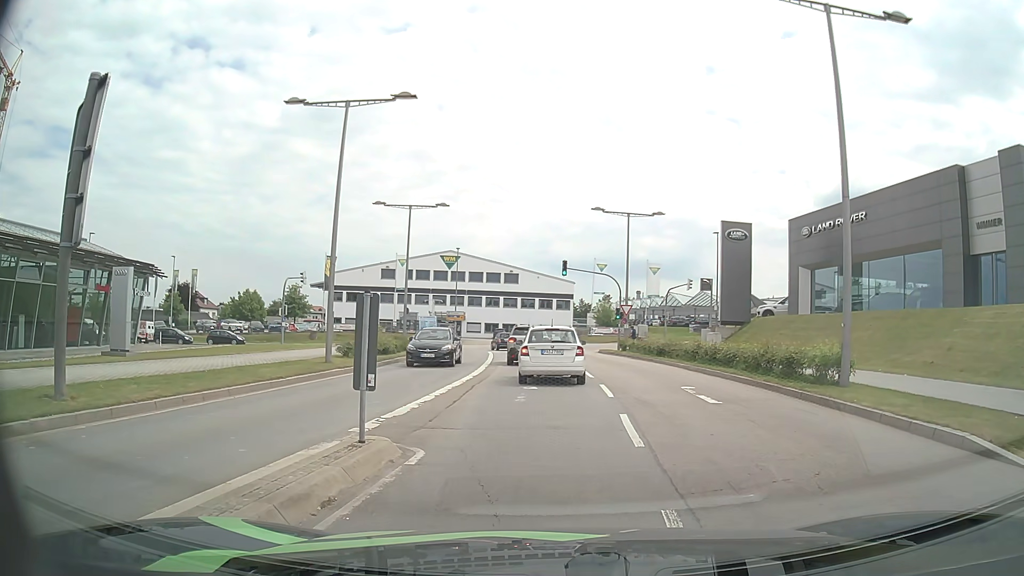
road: secondary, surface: asphalt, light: Day
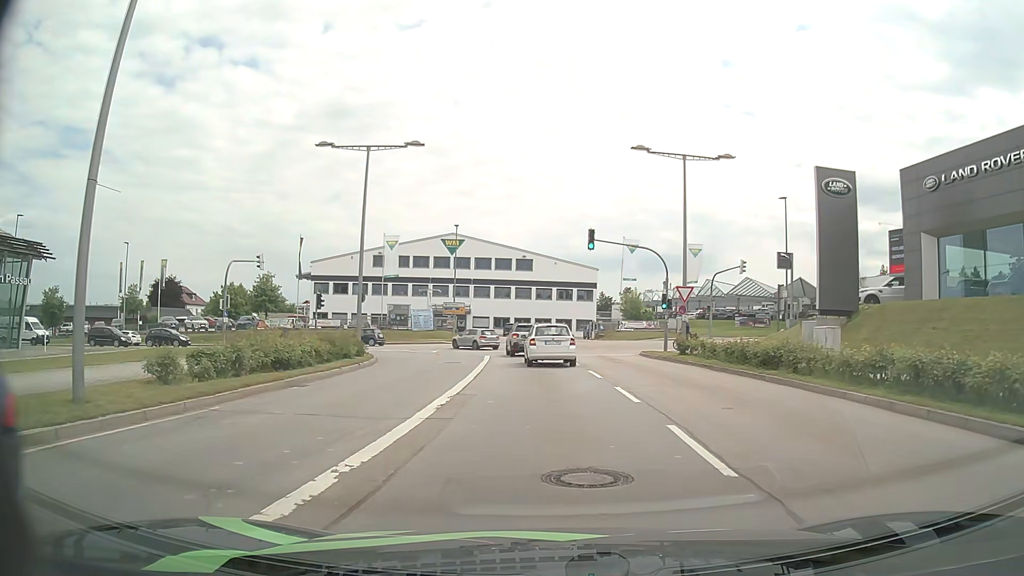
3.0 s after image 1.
(+0.1, +14.2) m; 0°
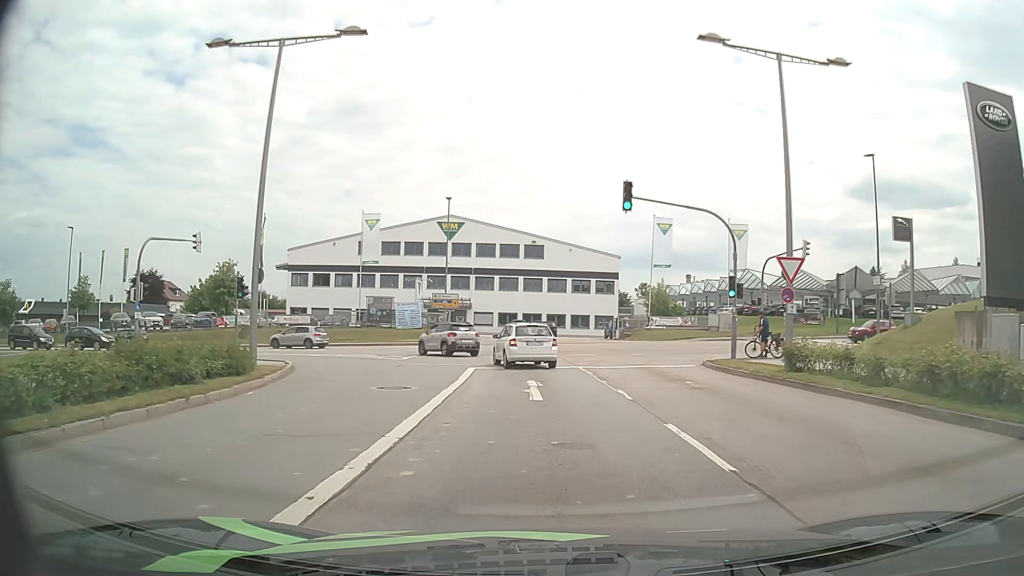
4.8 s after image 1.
(-0.2, +12.0) m; -1°
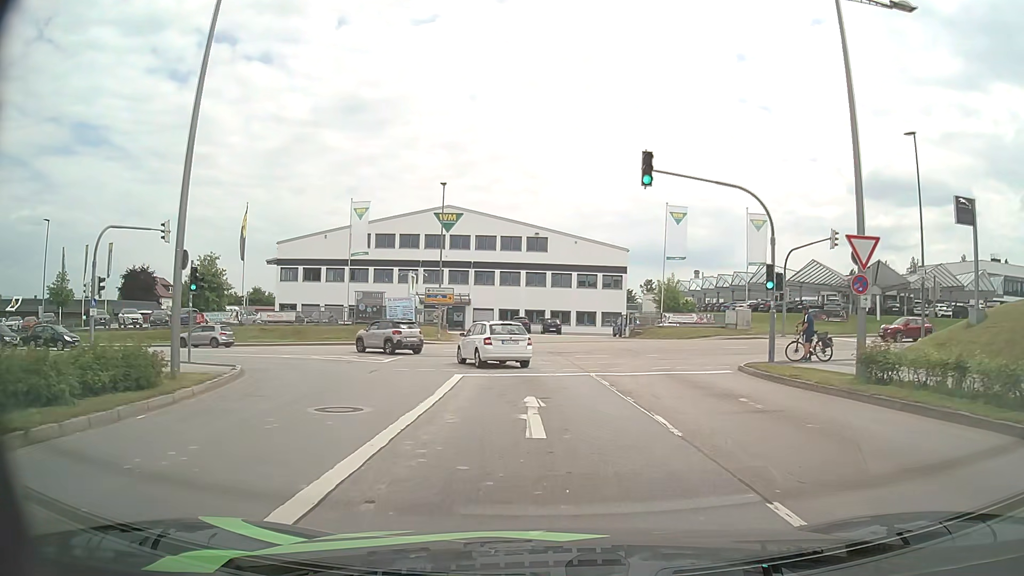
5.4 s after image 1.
(-0.1, +4.2) m; -1°
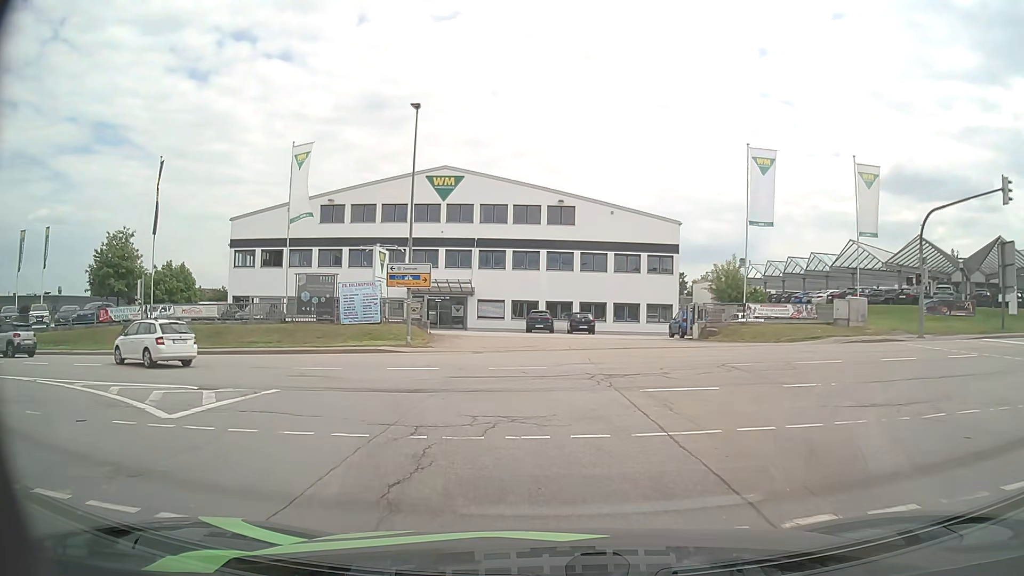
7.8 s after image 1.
(-0.1, +16.0) m; -2°
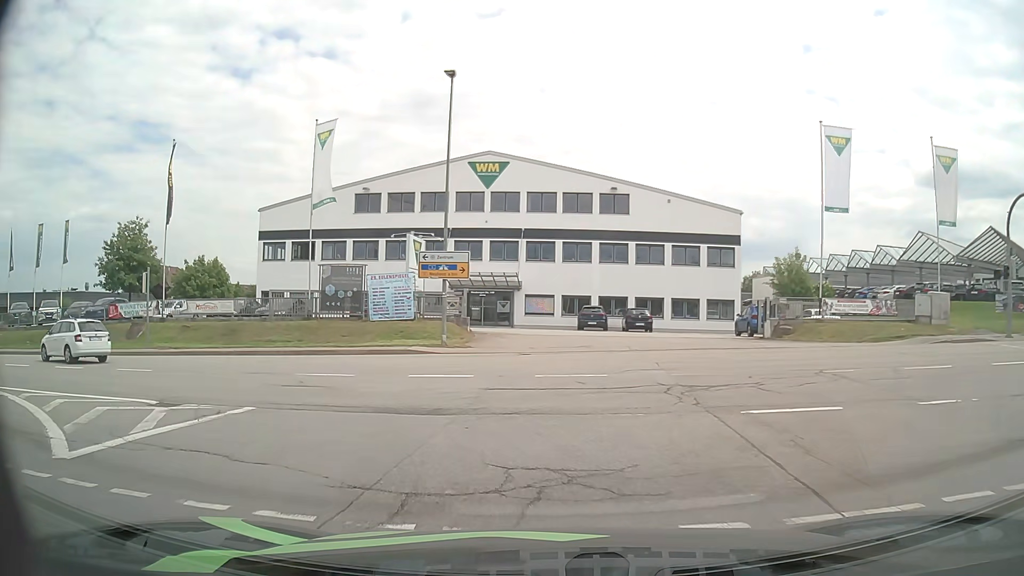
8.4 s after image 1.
(-0.1, +3.7) m; -4°
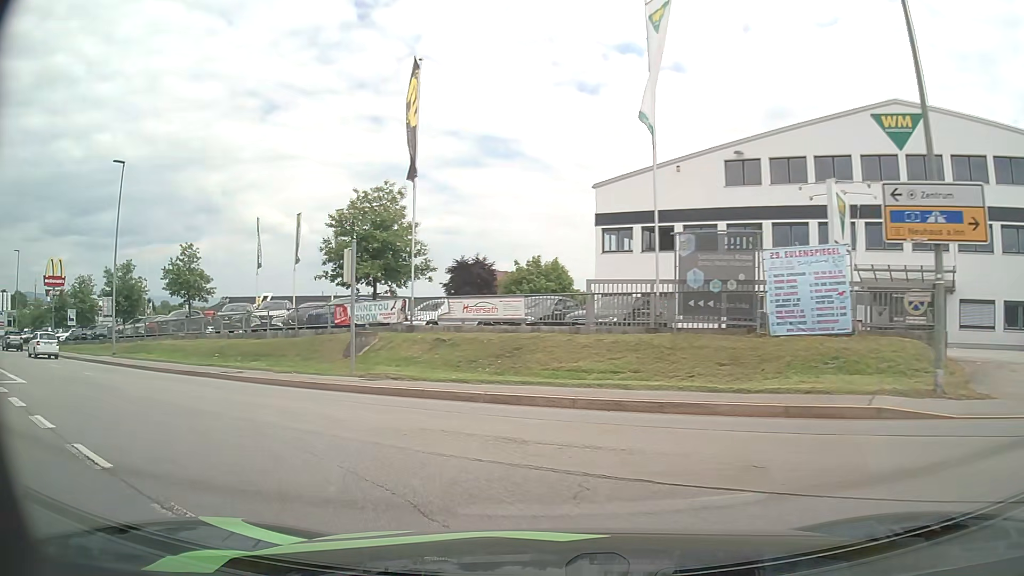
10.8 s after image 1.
(-3.4, +13.4) m; -30°
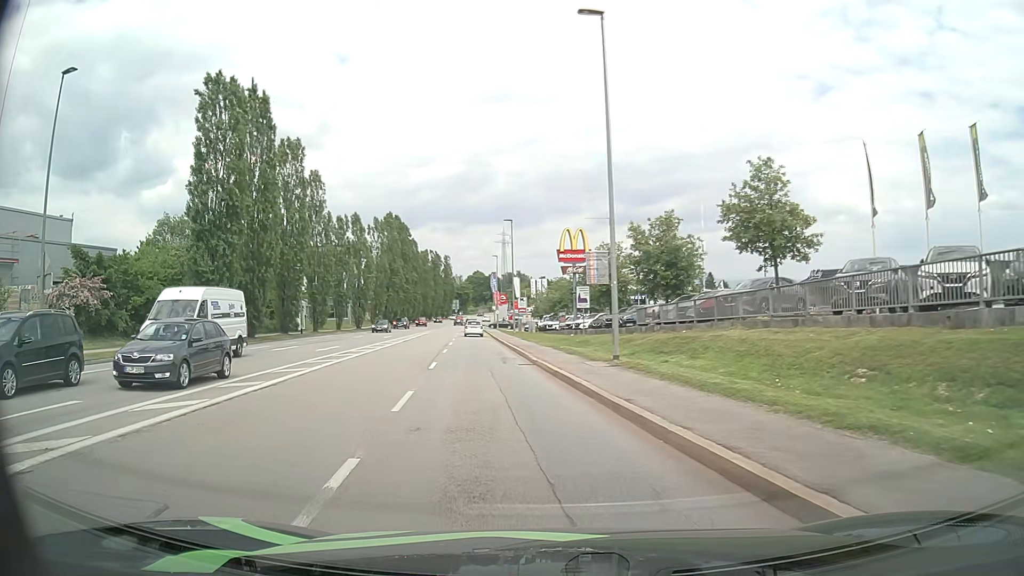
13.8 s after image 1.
(-8.5, +15.9) m; -50°
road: tertiary
(-1, +10) (-2, +20) (-4, +30) (-5, +40) (-6, +50) (-8, +60) (-9, +69) (-10, +79) (-11, +89) (-12, +99) m
